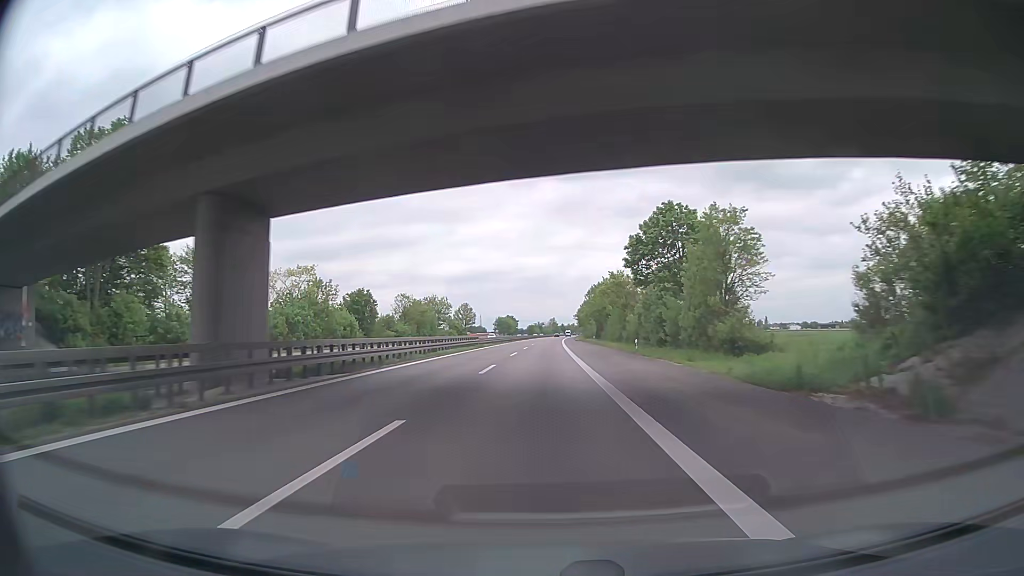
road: trunk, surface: asphalt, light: Day
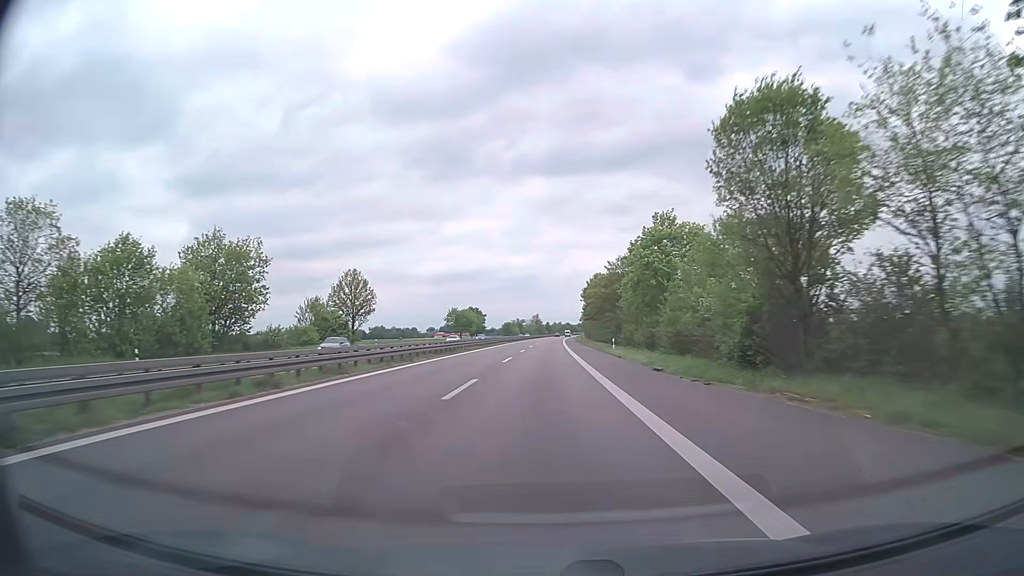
(+1.3, +98.9) m; +1°
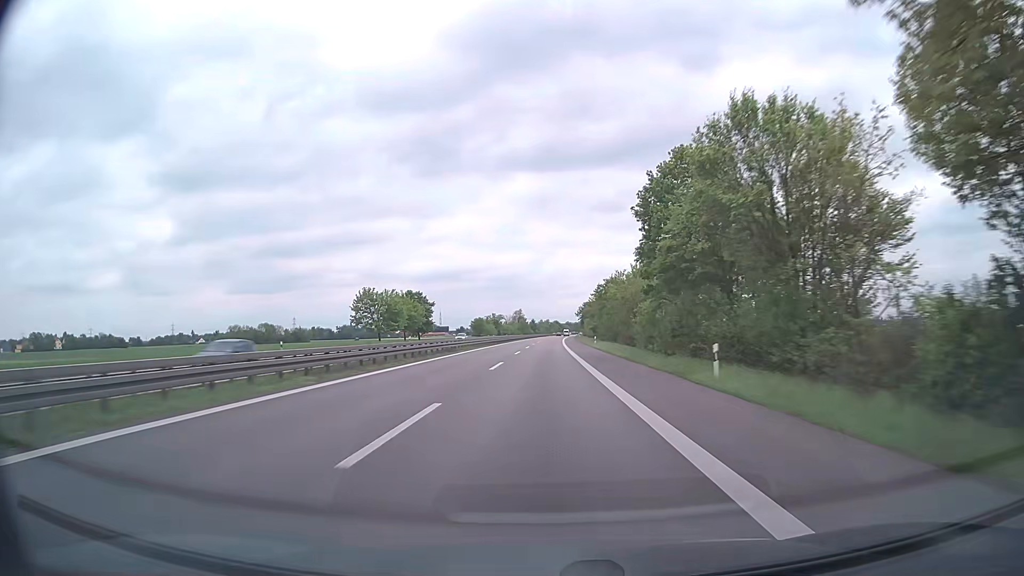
(+0.9, +79.3) m; +1°
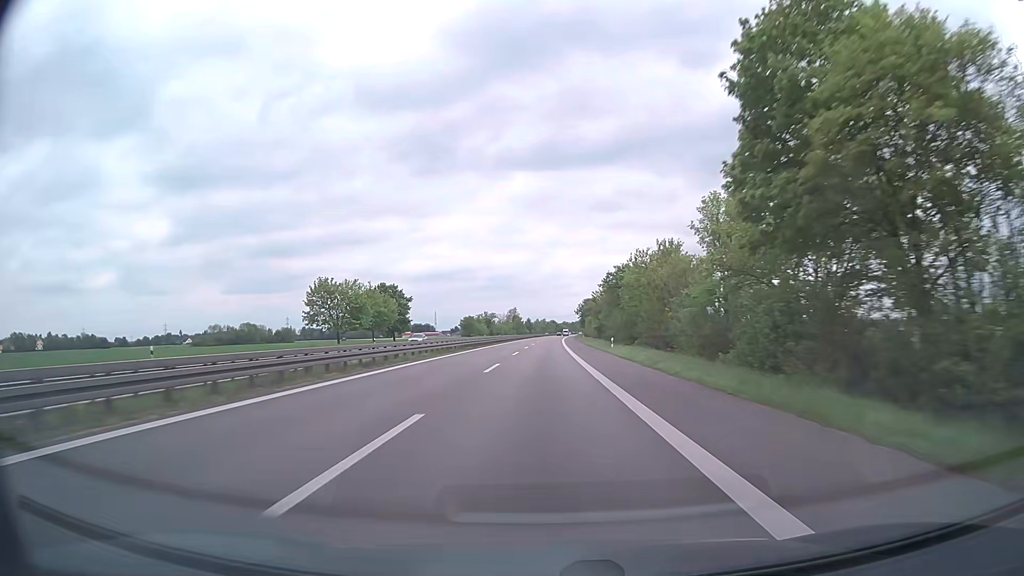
(0.0, +19.8) m; 0°
(0, +10) (0, +20) (0, +30) (0, +40) (0, +50) (+1, +60) (+1, +70) (+1, +80) (+1, +90) (+1, +100) m
